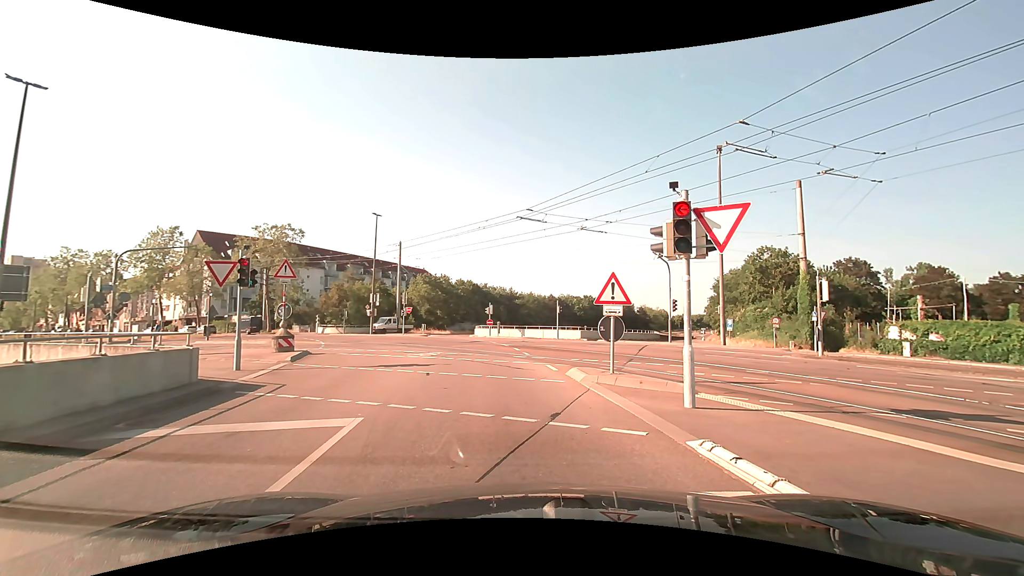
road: tertiary_link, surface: asphalt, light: Day
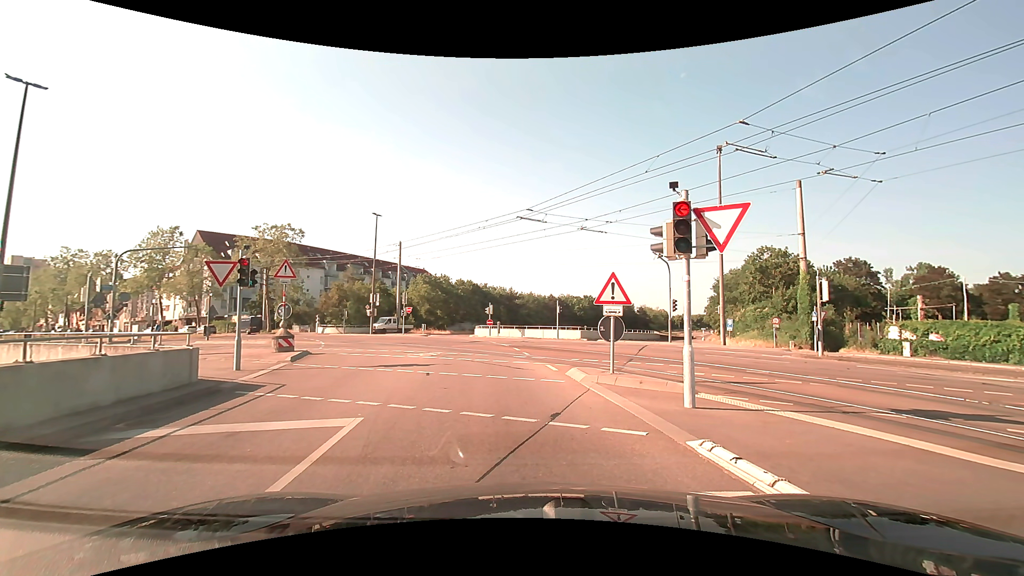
(0.0, 0.0) m; 0°
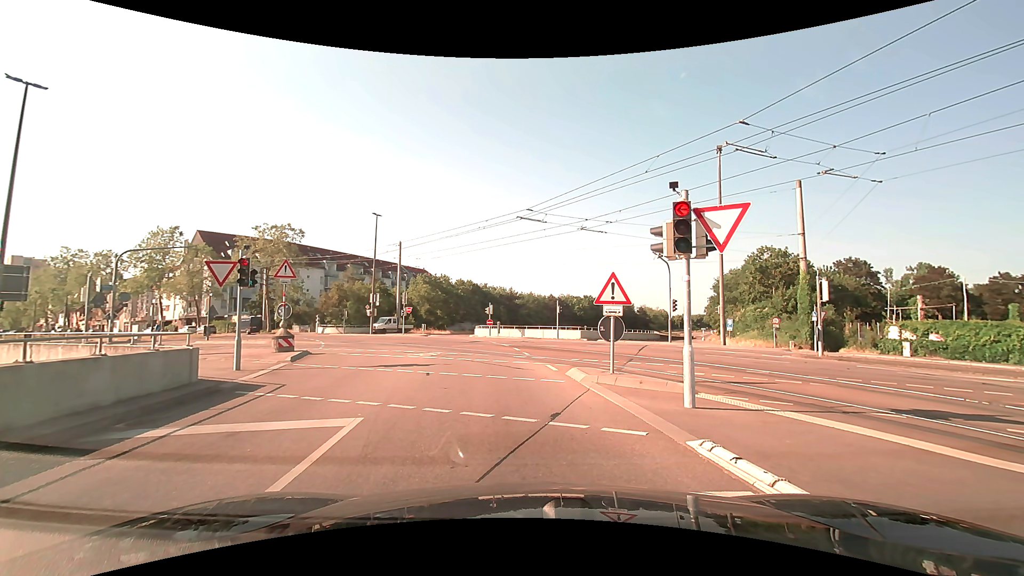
(0.0, 0.0) m; 0°
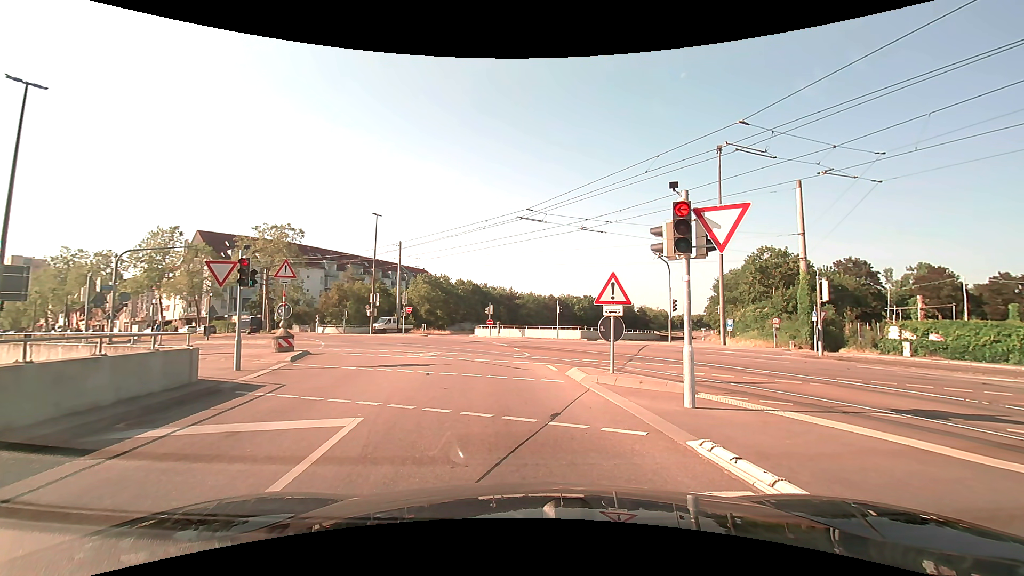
(0.0, 0.0) m; 0°
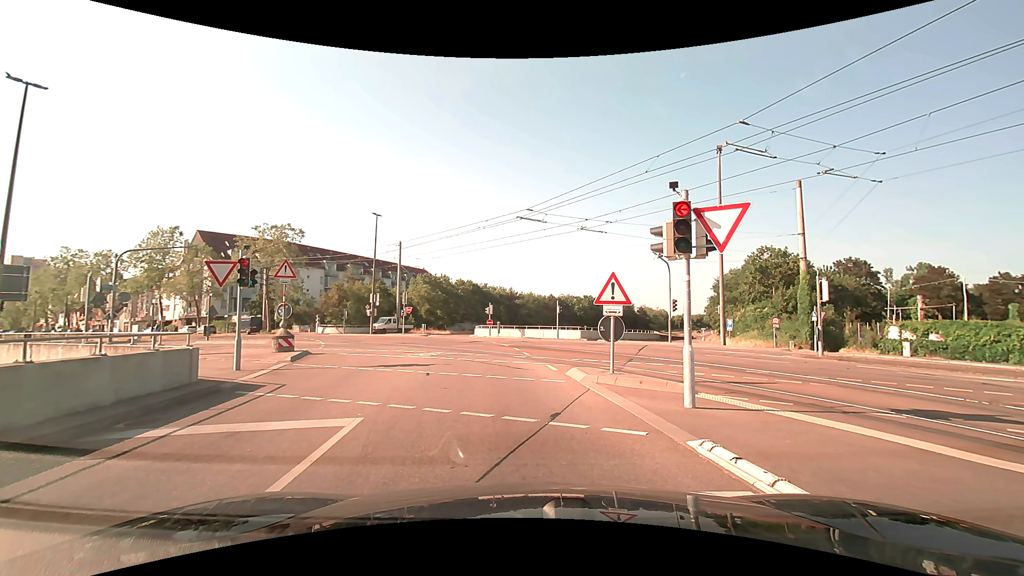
(0.0, 0.0) m; 0°
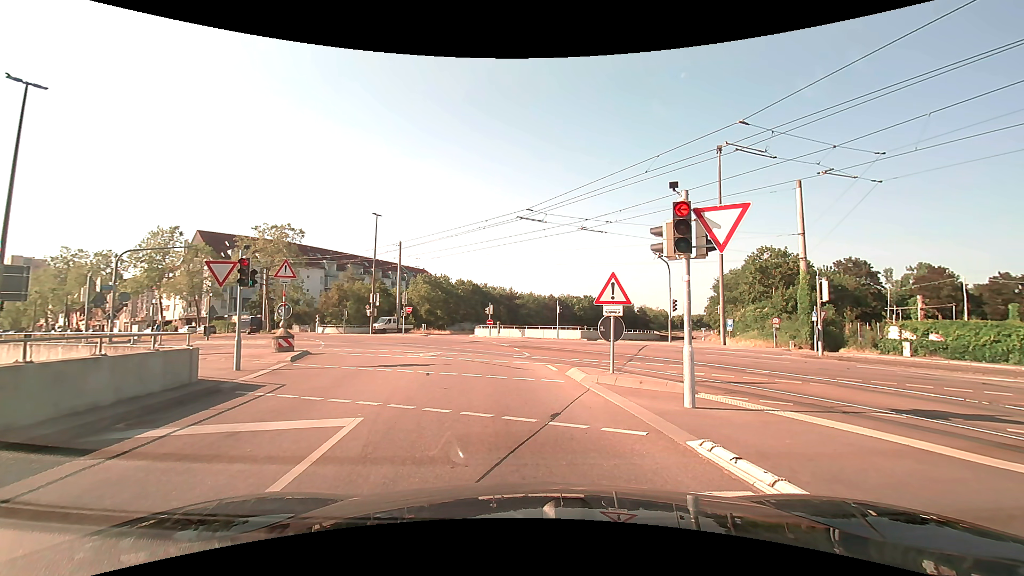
(0.0, 0.0) m; 0°
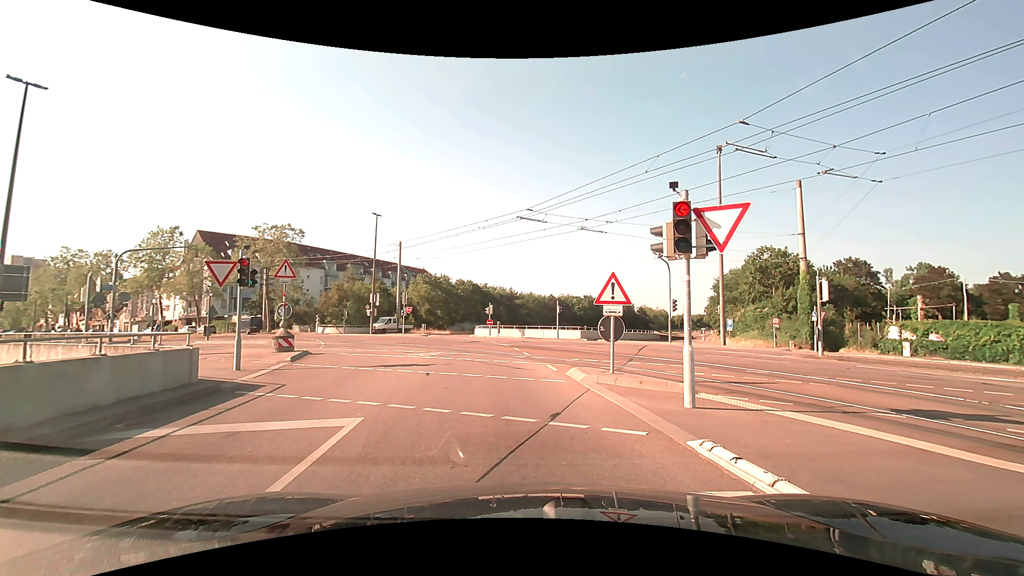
(0.0, 0.0) m; 0°
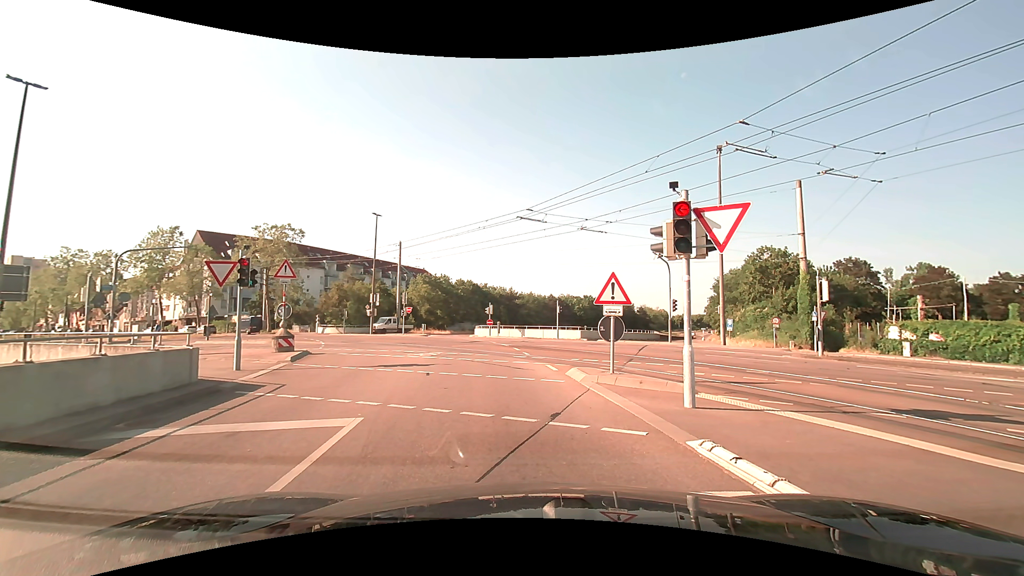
(0.0, 0.0) m; 0°
(-1, +10) (-2, +20) (-5, +30) (-9, +39) (-15, +47) (-22, +53) (-31, +59) (-39, +65) (-47, +70) (-56, +76) m
